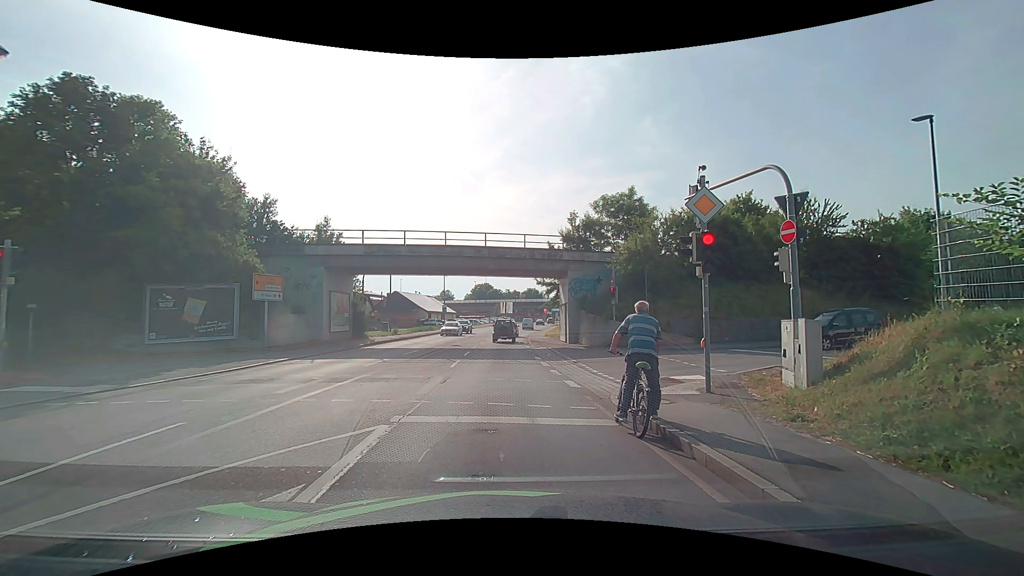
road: primary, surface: asphalt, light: Day
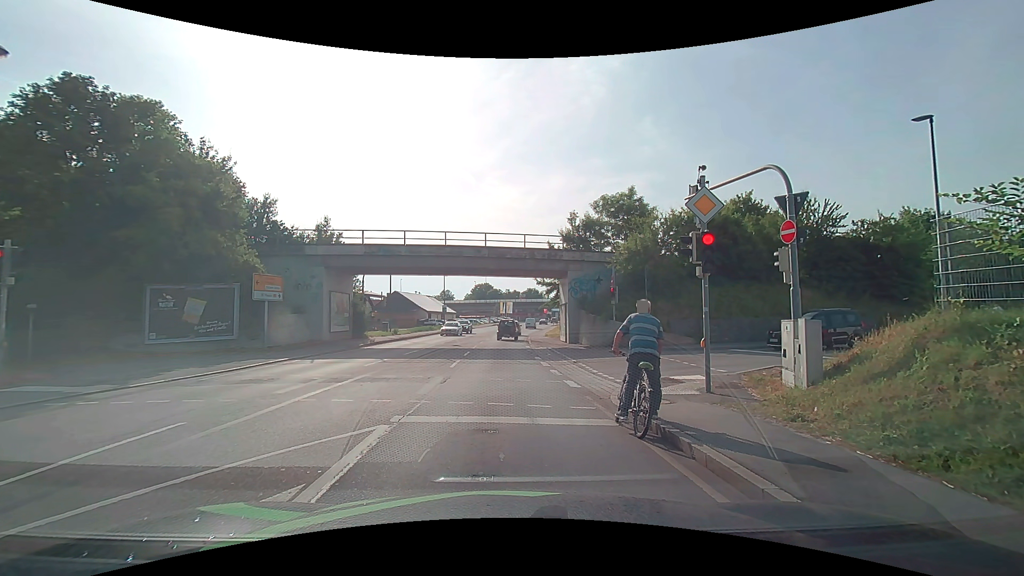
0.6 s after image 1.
(0.0, 0.0) m; 0°
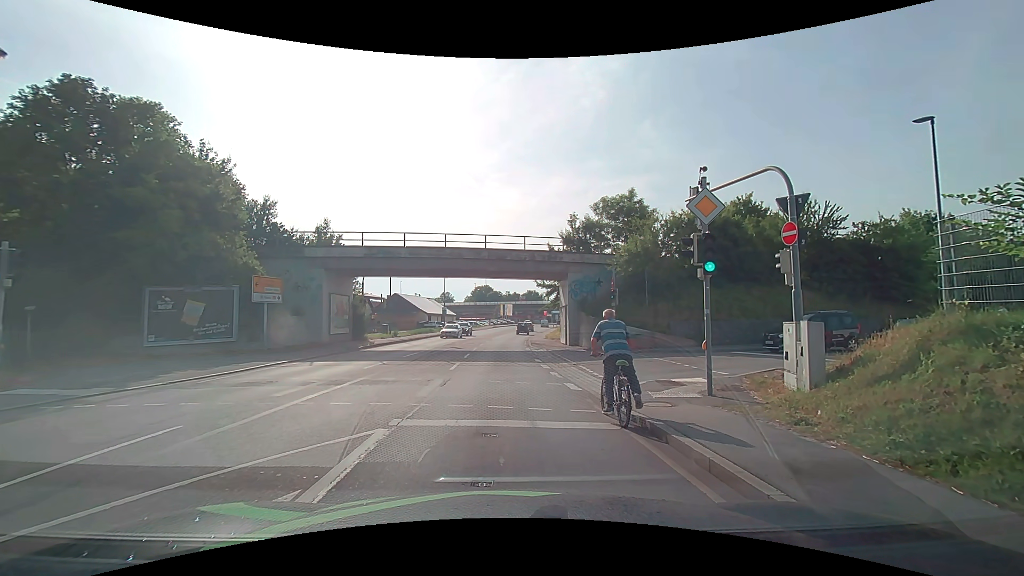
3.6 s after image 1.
(0.0, +0.1) m; 0°
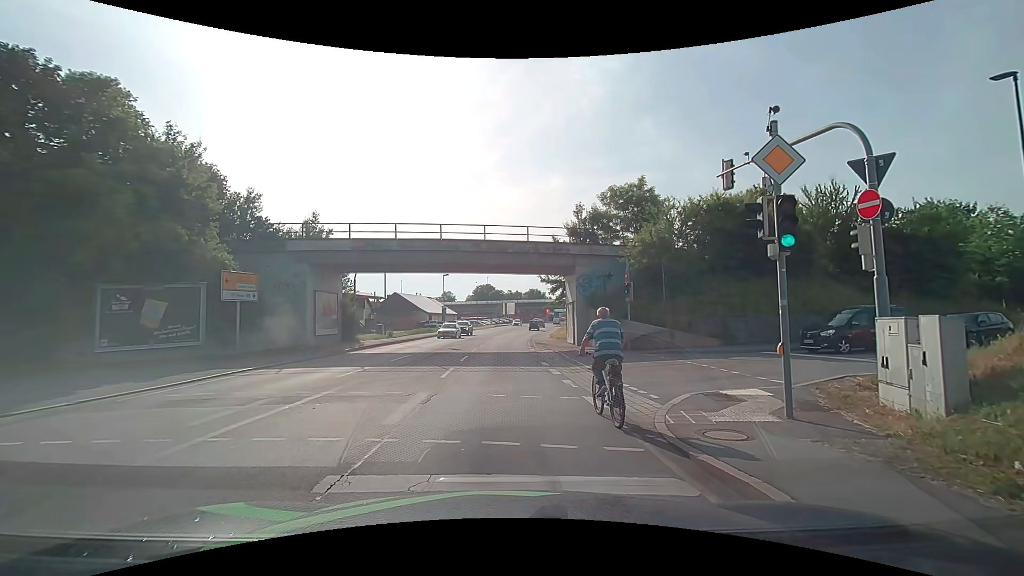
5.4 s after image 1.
(0.0, +3.0) m; -1°
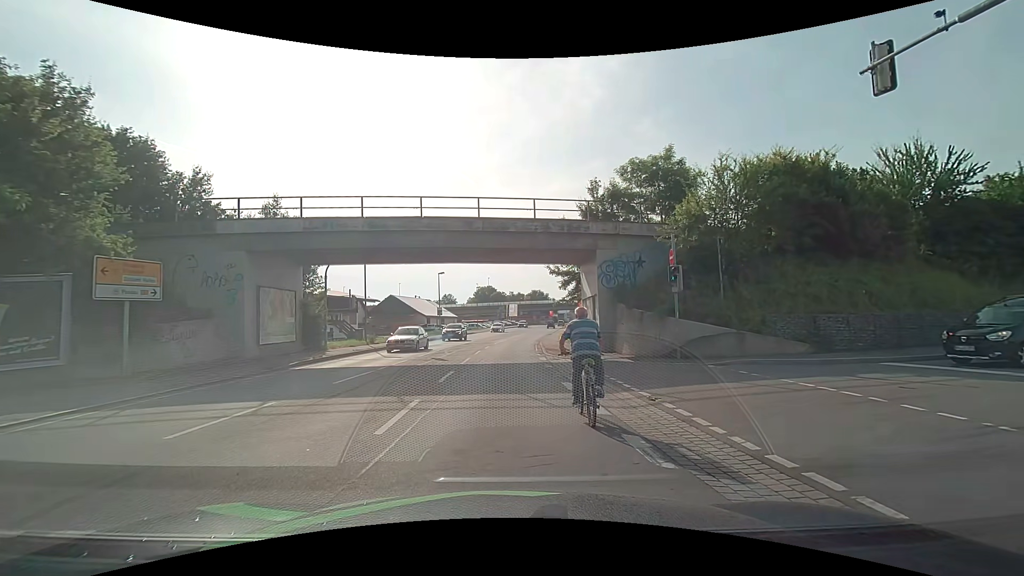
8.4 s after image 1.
(+0.1, +6.7) m; +2°
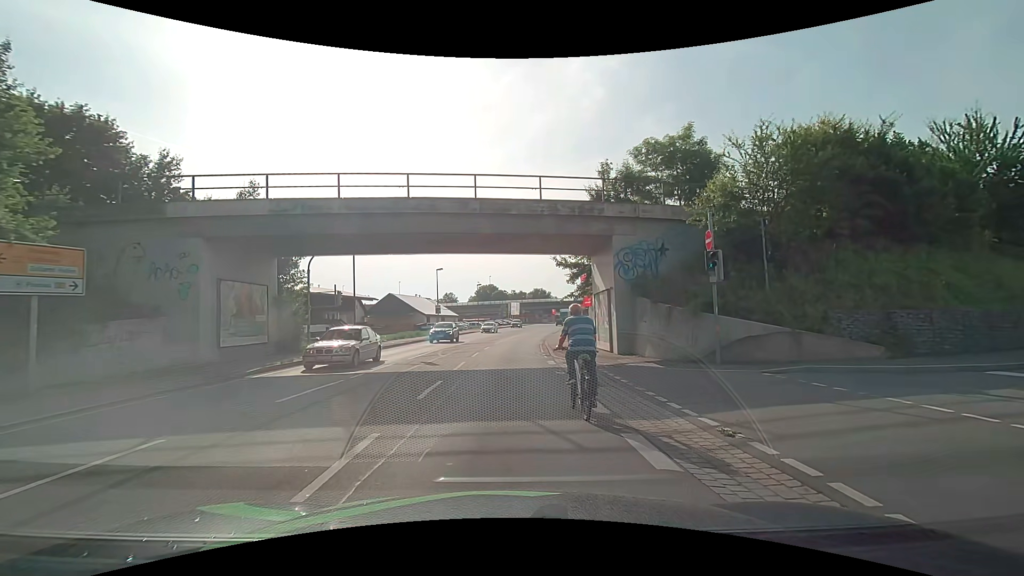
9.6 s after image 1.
(-0.1, +3.2) m; -2°
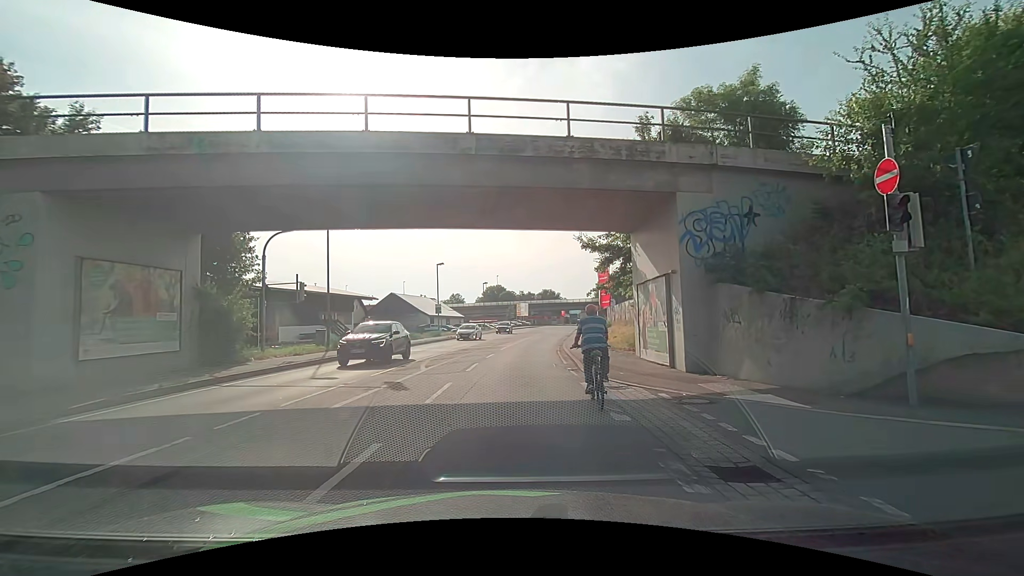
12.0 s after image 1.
(+0.1, +6.6) m; -1°
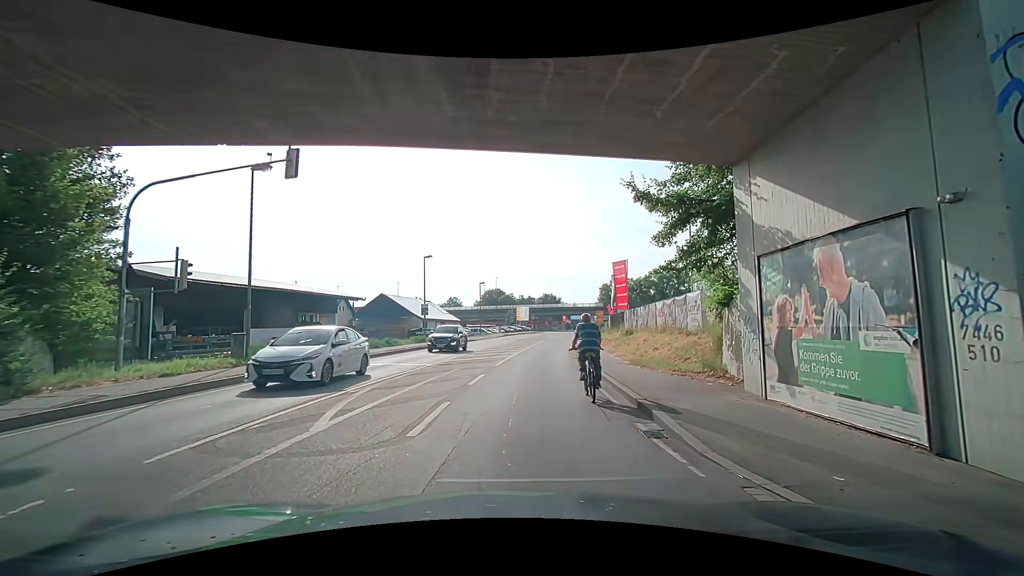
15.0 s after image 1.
(+0.1, +8.6) m; +2°
(0, +10) (+1, +20) (+1, +30) (+3, +40) (+4, +50) (+5, +60) (+5, +70) (+6, +80) (+8, +90) (+11, +99) m
